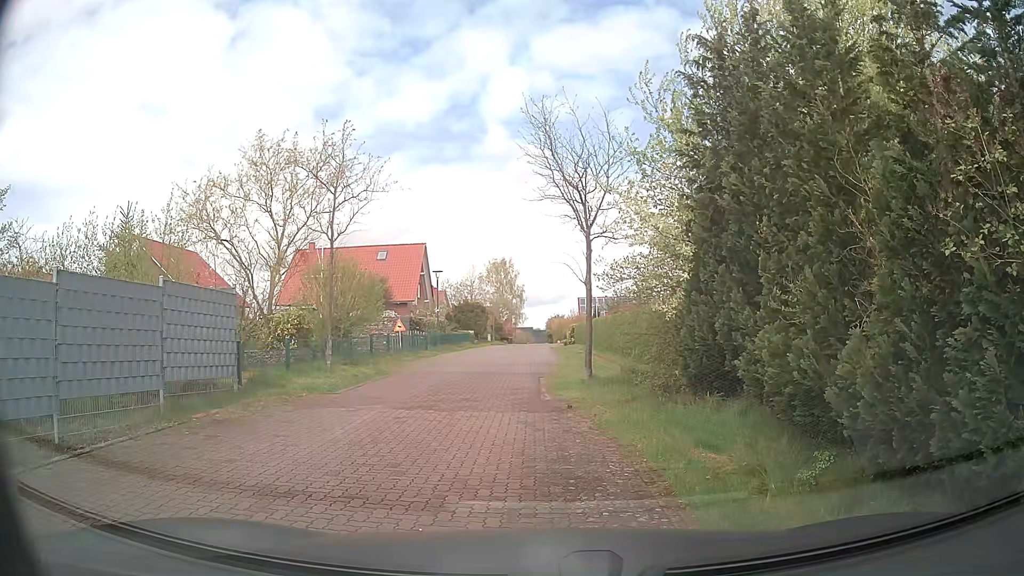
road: residential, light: Day
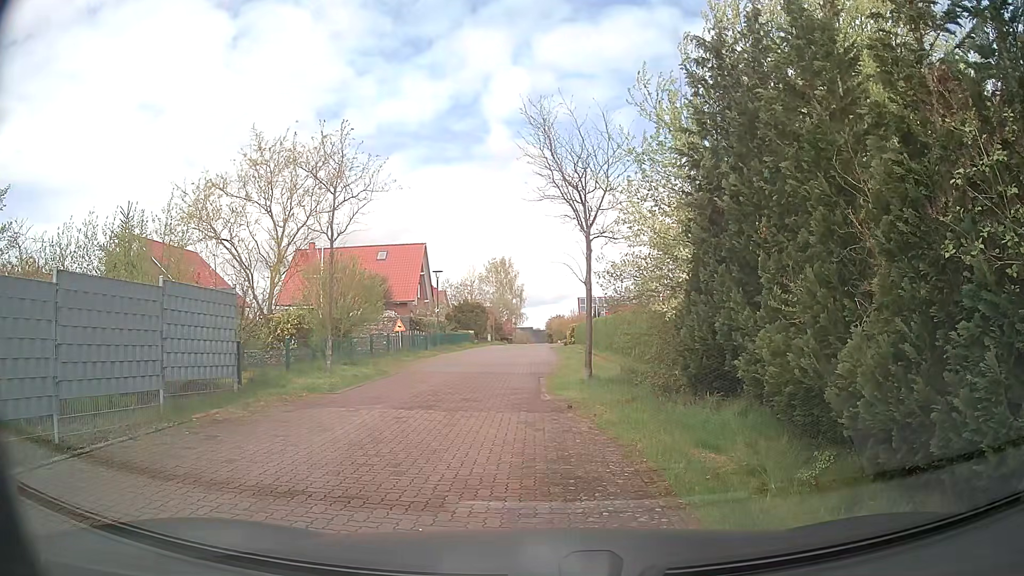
(0.0, 0.0) m; 0°
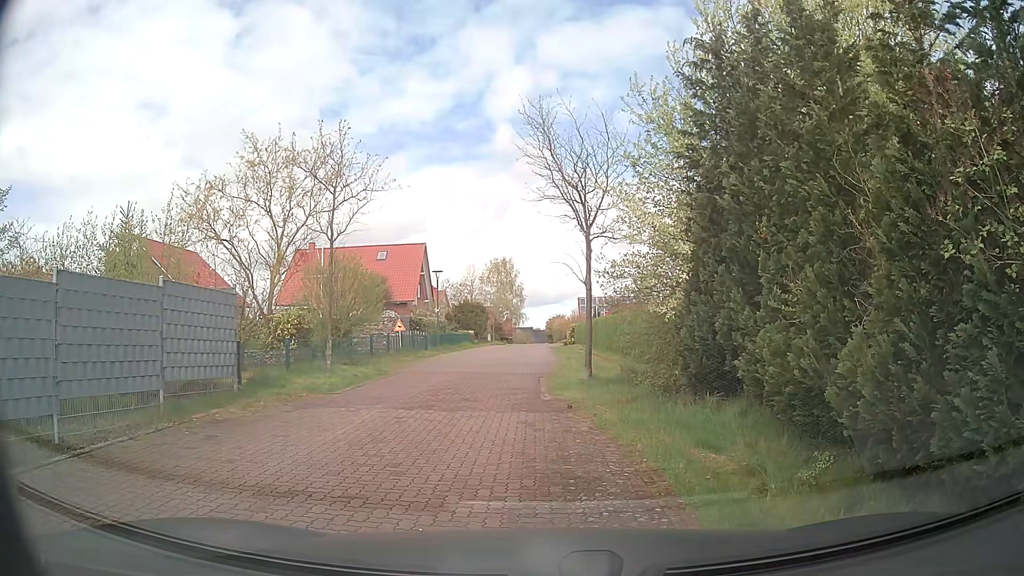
(0.0, 0.0) m; 0°
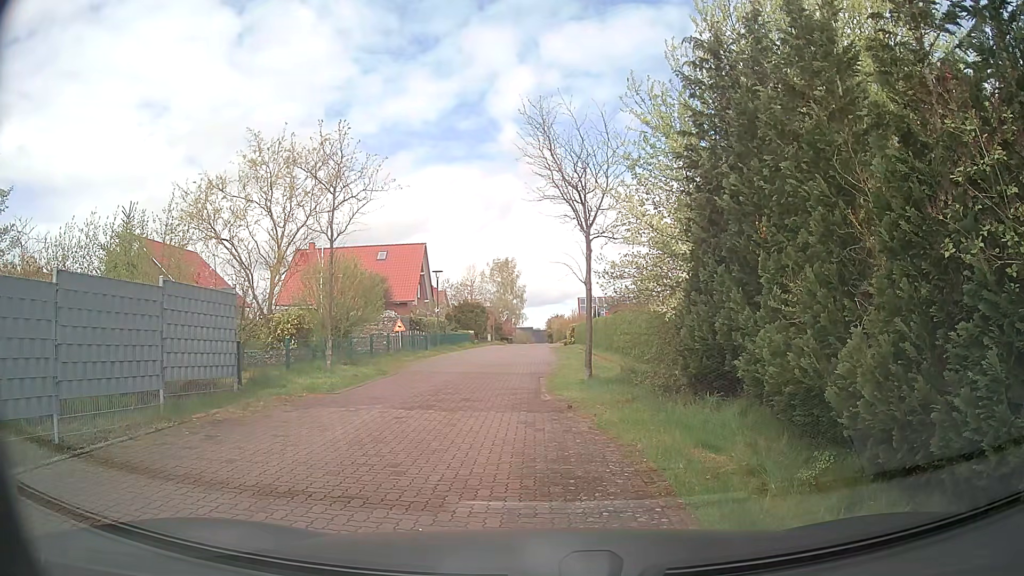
(0.0, 0.0) m; 0°
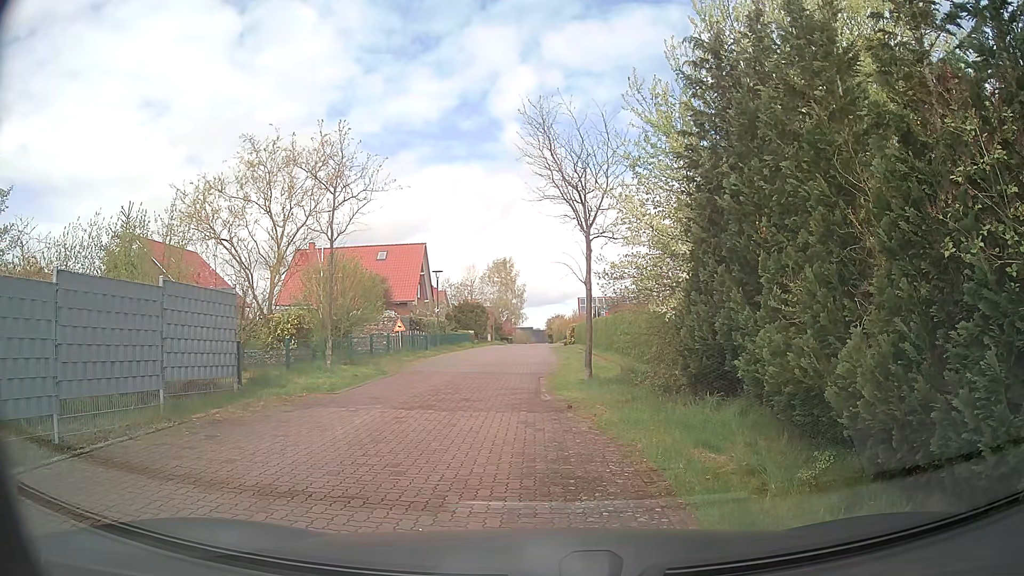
(0.0, 0.0) m; 0°
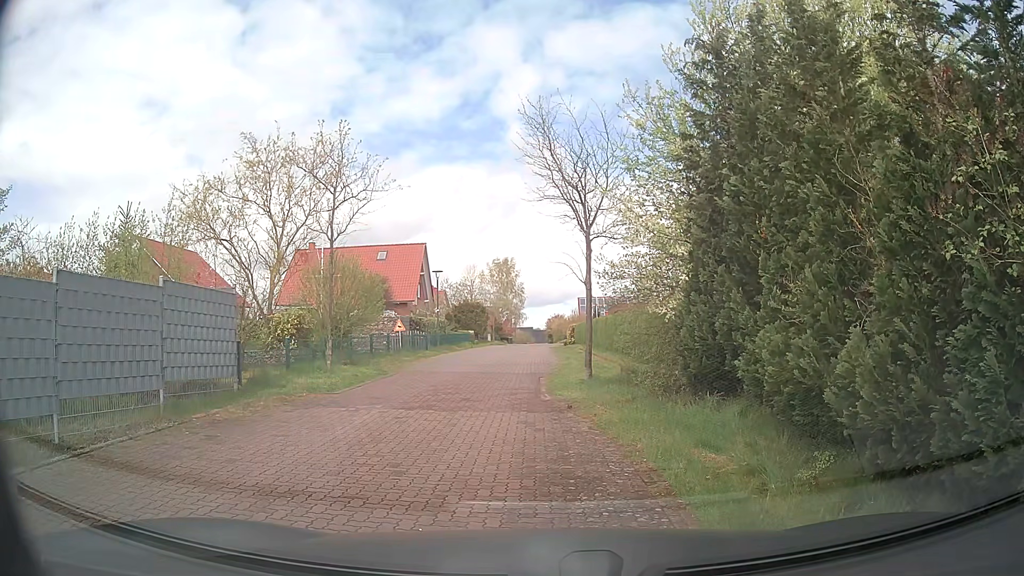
(0.0, 0.0) m; 0°
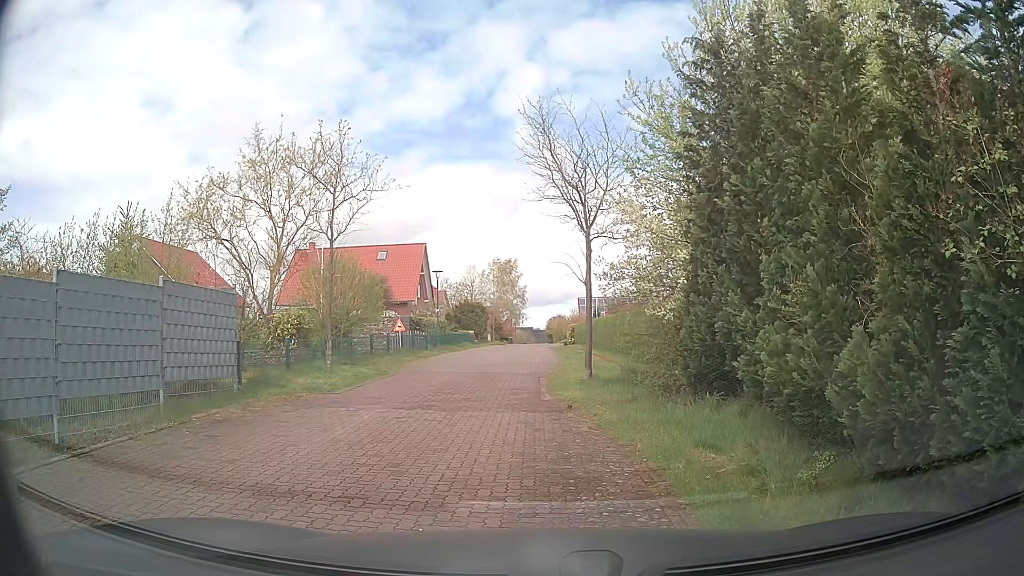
(0.0, 0.0) m; 0°
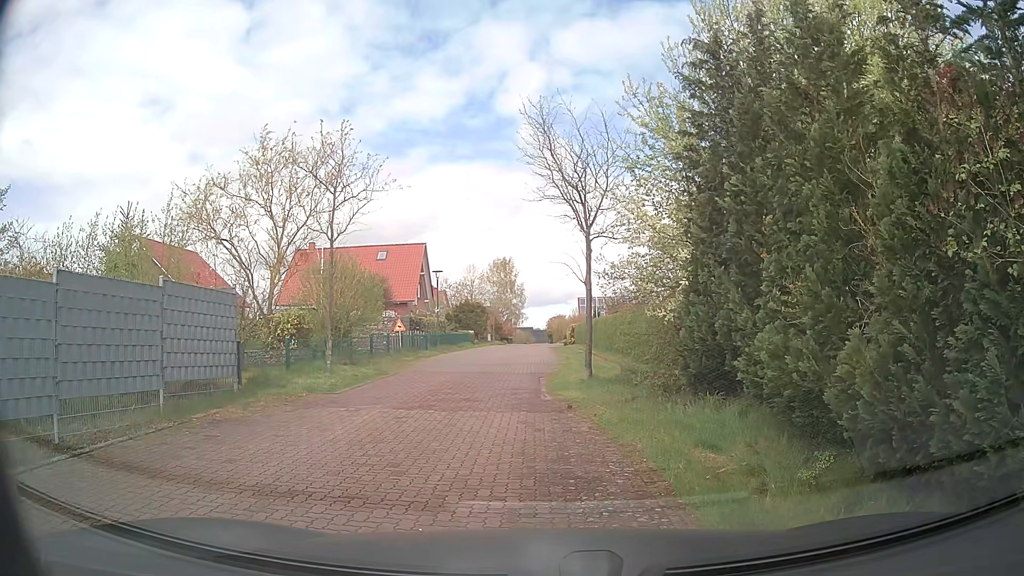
(0.0, 0.0) m; 0°
